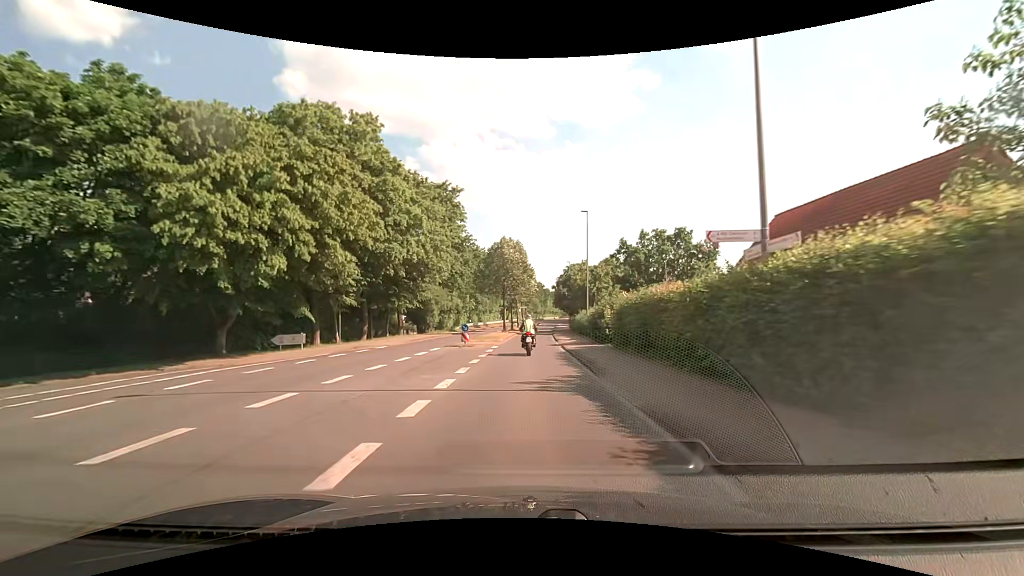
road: tertiary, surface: asphalt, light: Day
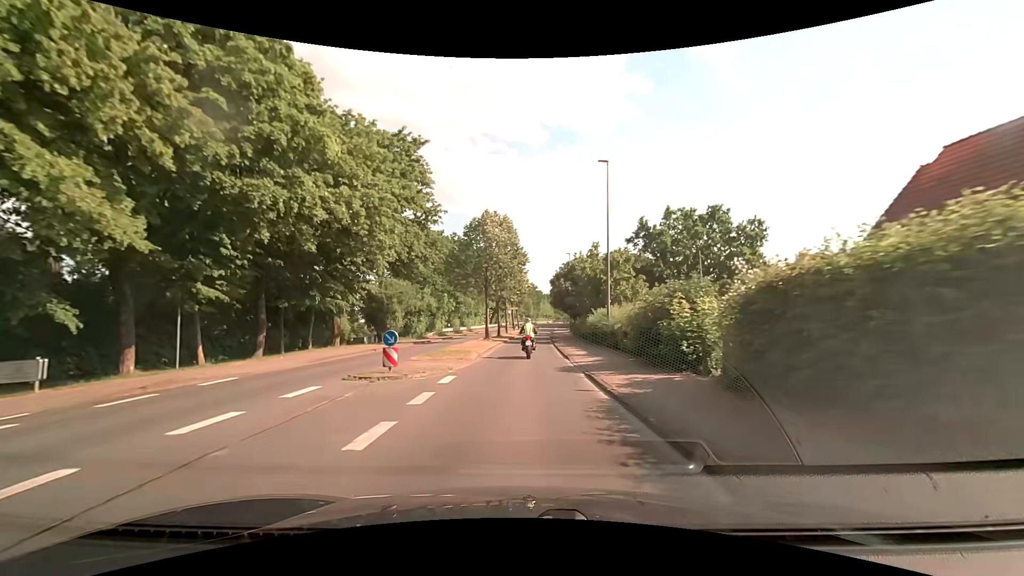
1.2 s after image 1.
(+0.2, +13.9) m; +1°
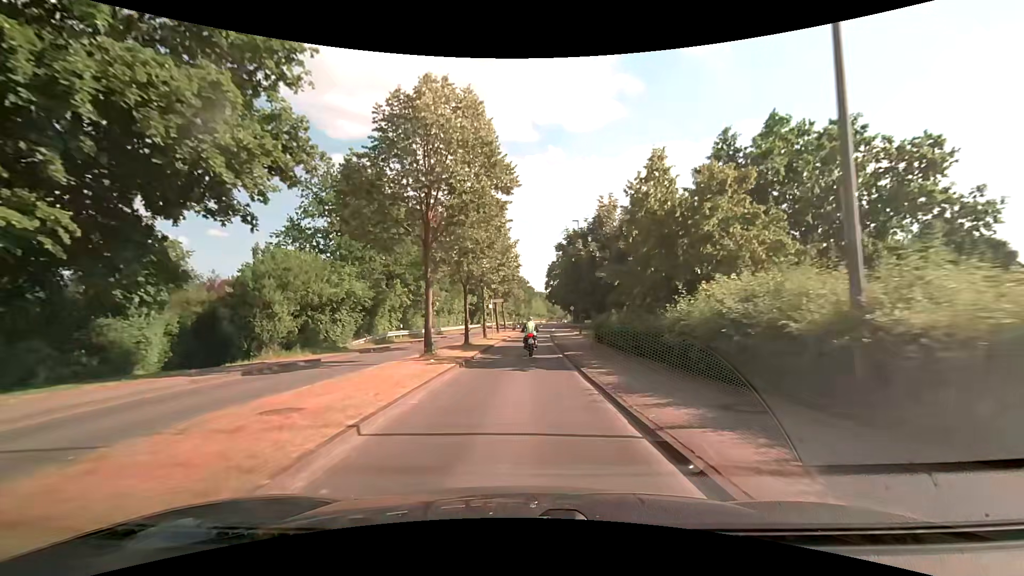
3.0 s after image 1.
(+0.2, +20.7) m; +1°
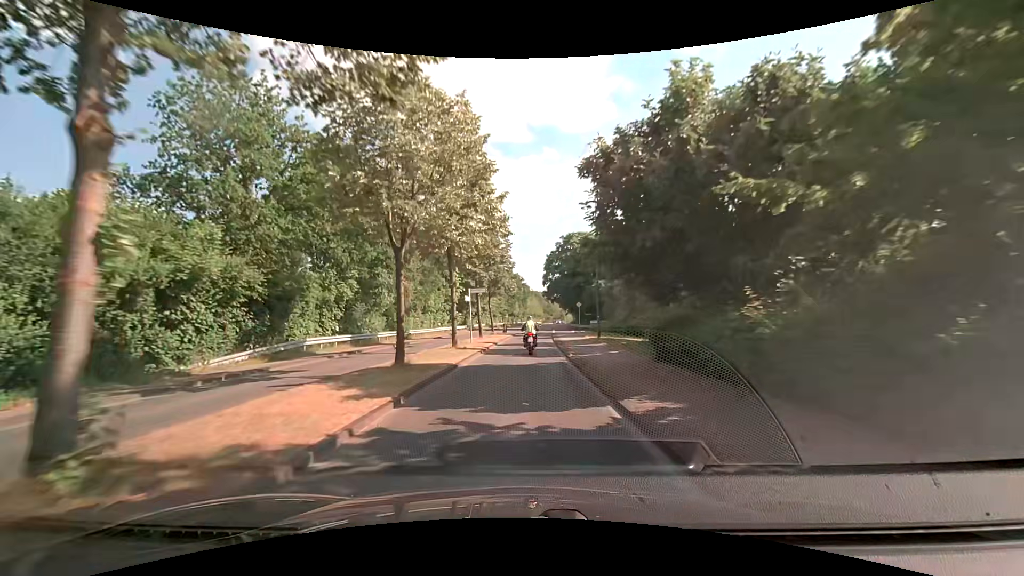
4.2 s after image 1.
(+0.1, +13.8) m; 0°
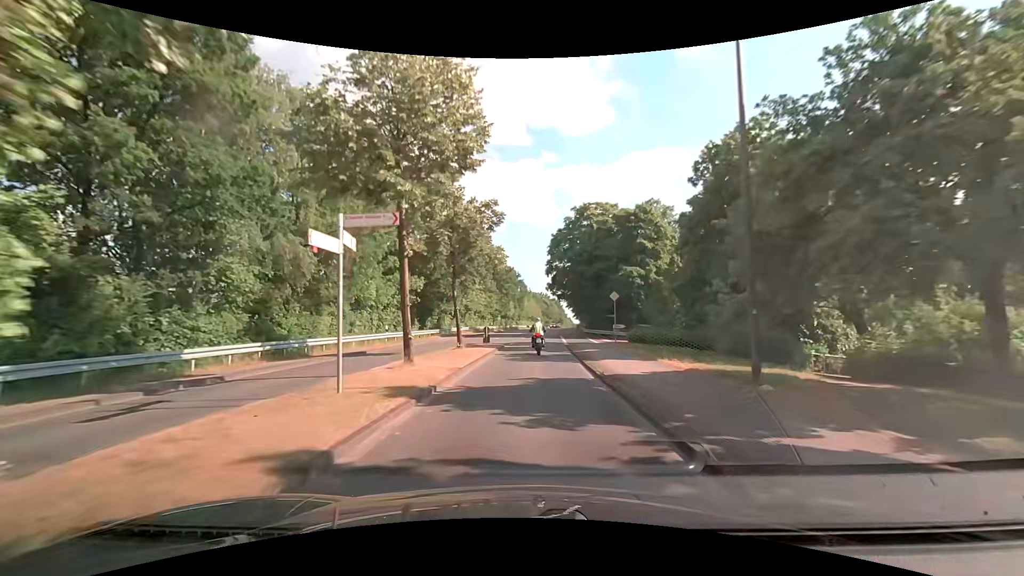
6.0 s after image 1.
(+0.2, +20.9) m; +1°
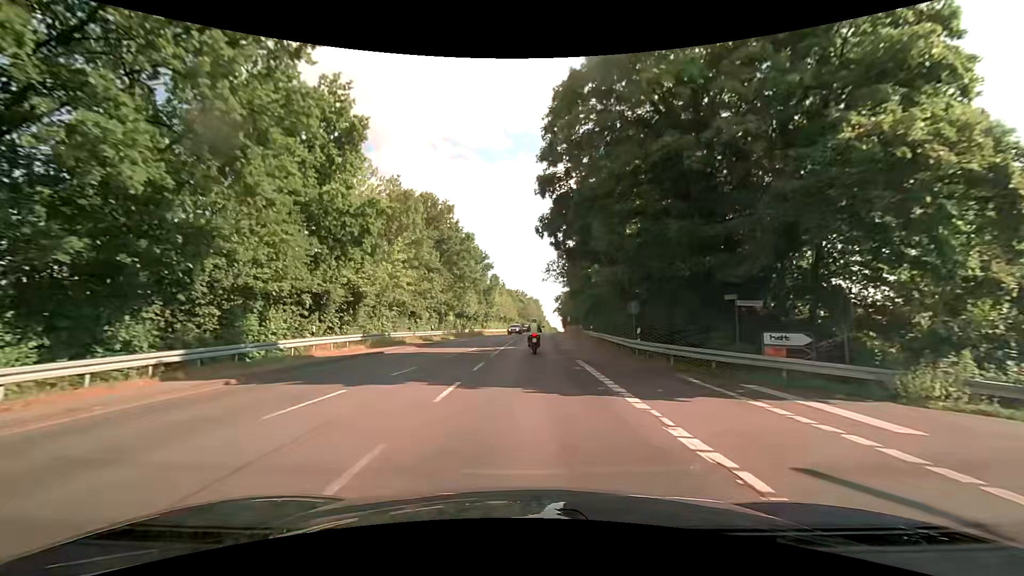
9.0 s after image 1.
(+0.7, +36.1) m; +3°
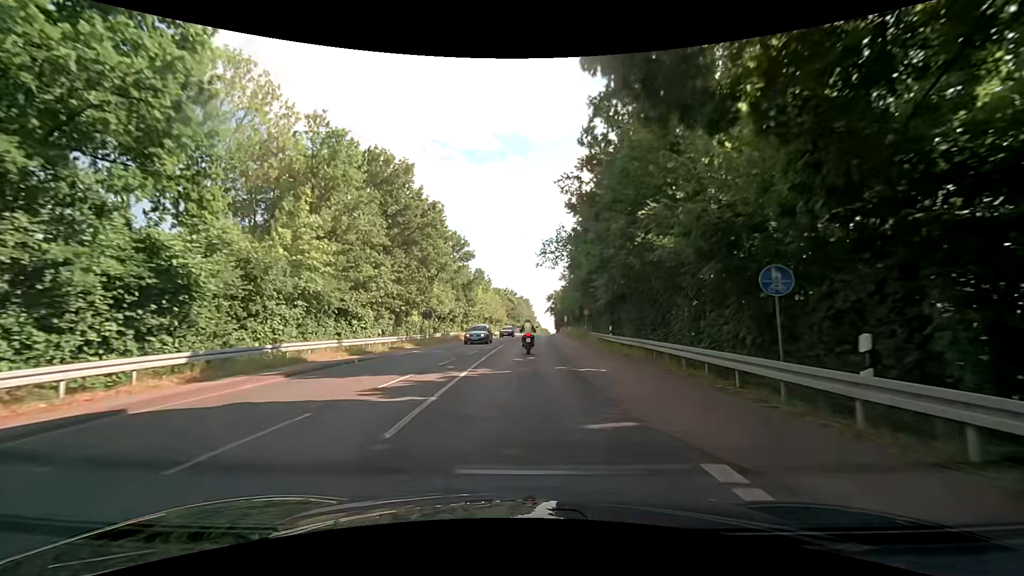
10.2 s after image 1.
(+0.1, +14.8) m; +1°
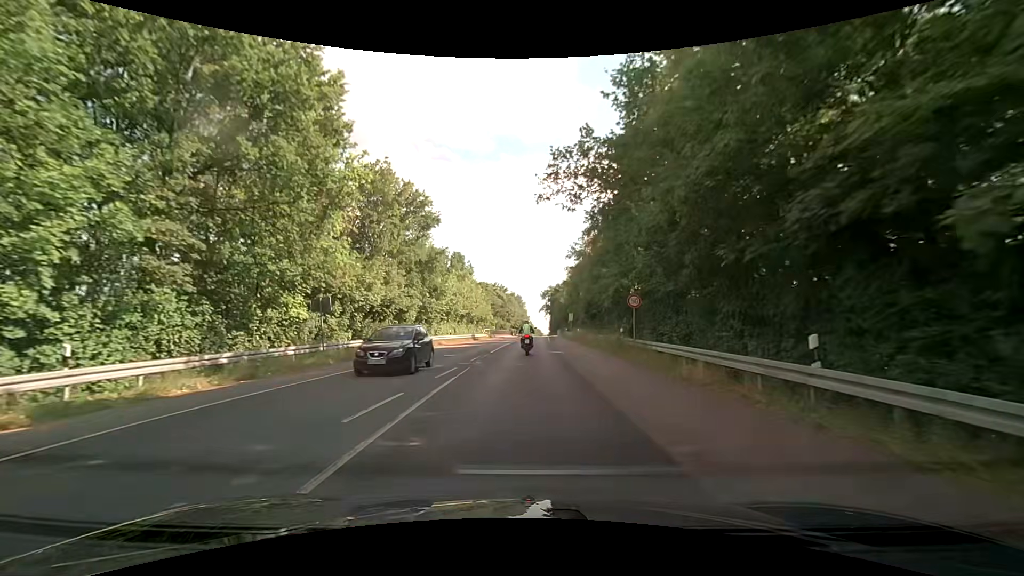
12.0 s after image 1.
(+0.3, +22.4) m; +1°
(0, +10) (0, +20) (0, +30) (+1, +40) (+1, +50) (+1, +60) (+2, +70) (+2, +80) (+3, +90) (+3, +100) m
